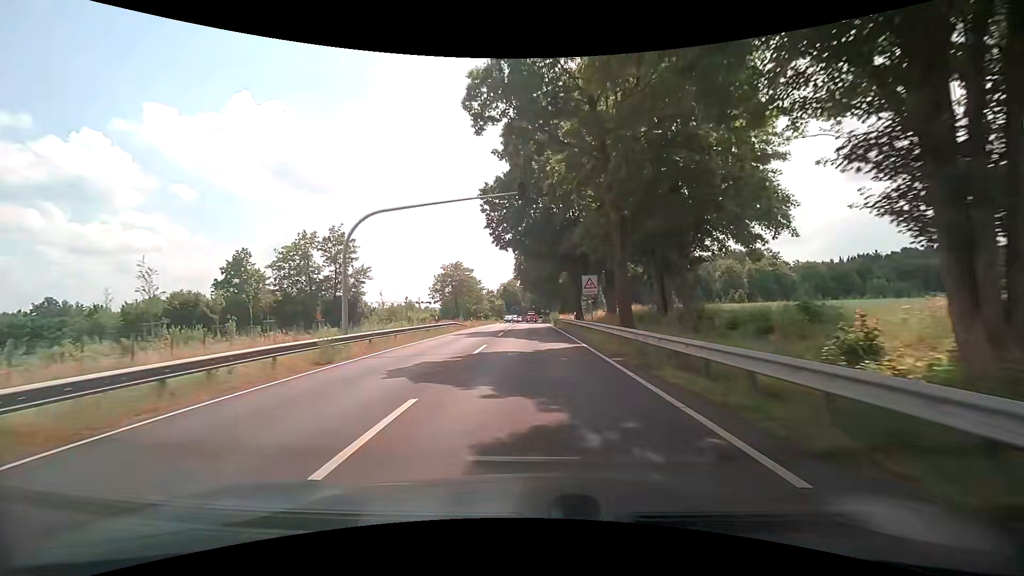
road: primary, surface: asphalt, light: Day
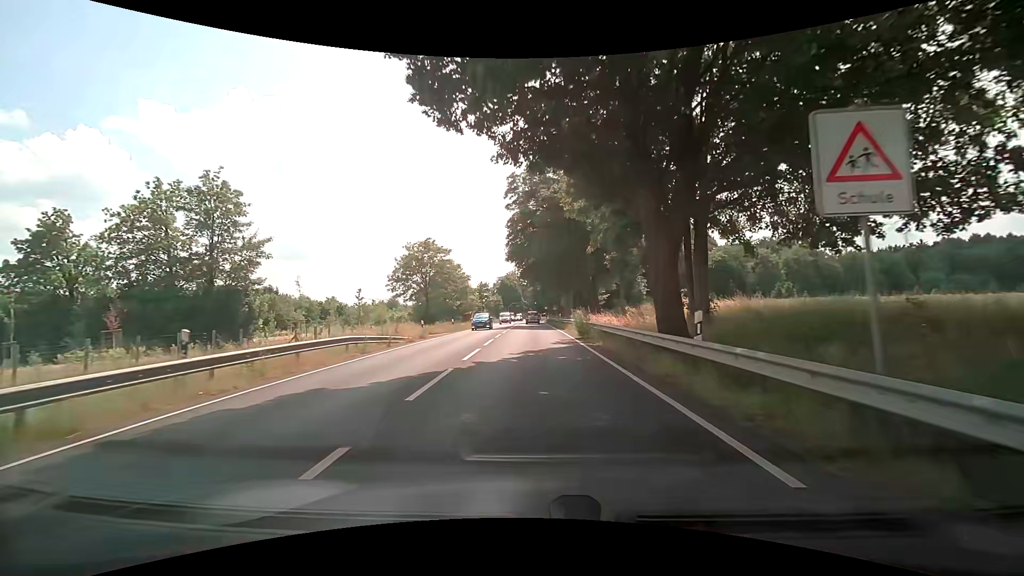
(-0.1, +26.2) m; 0°
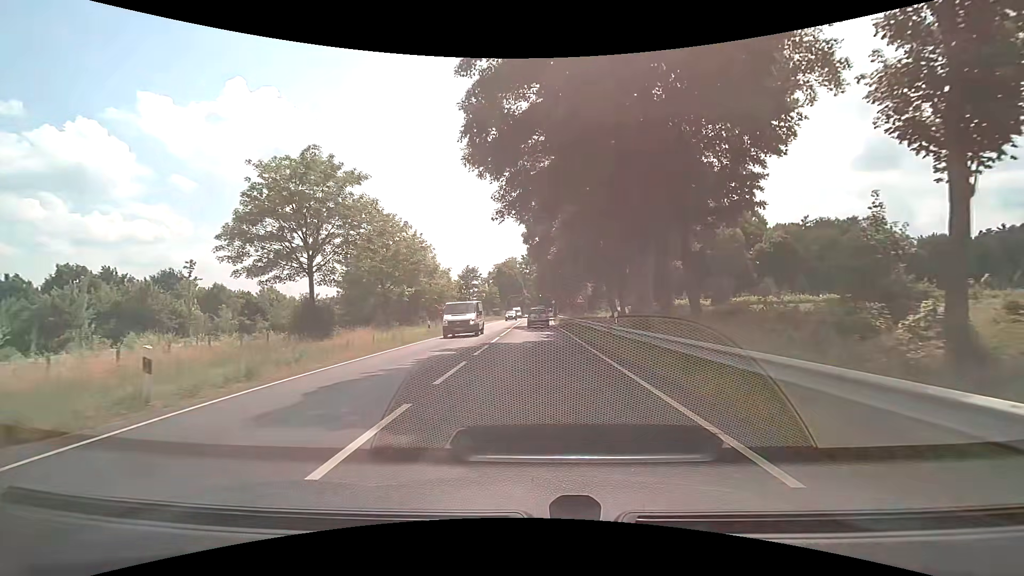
(-0.2, +33.7) m; 0°
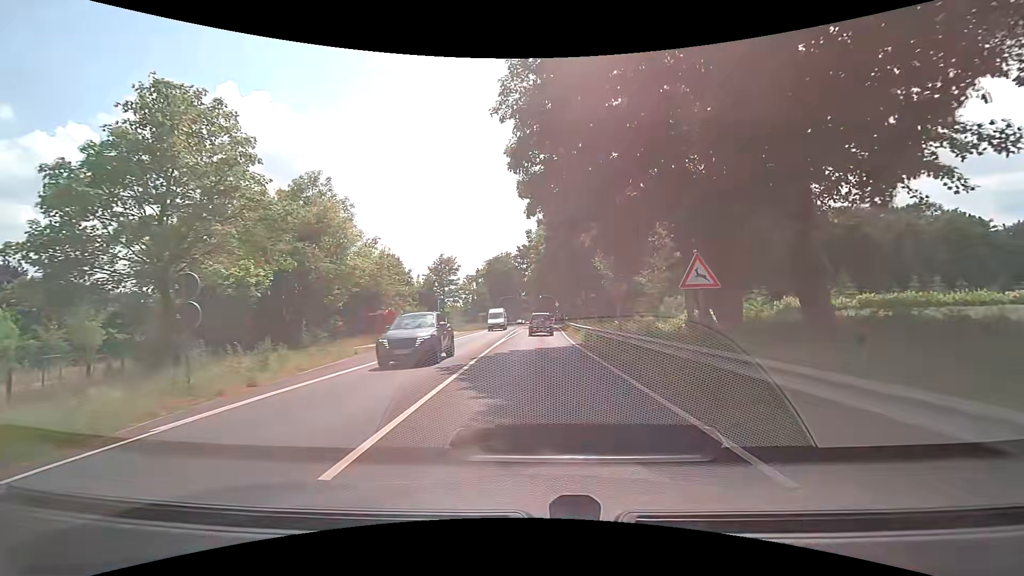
(0.0, +27.0) m; +1°
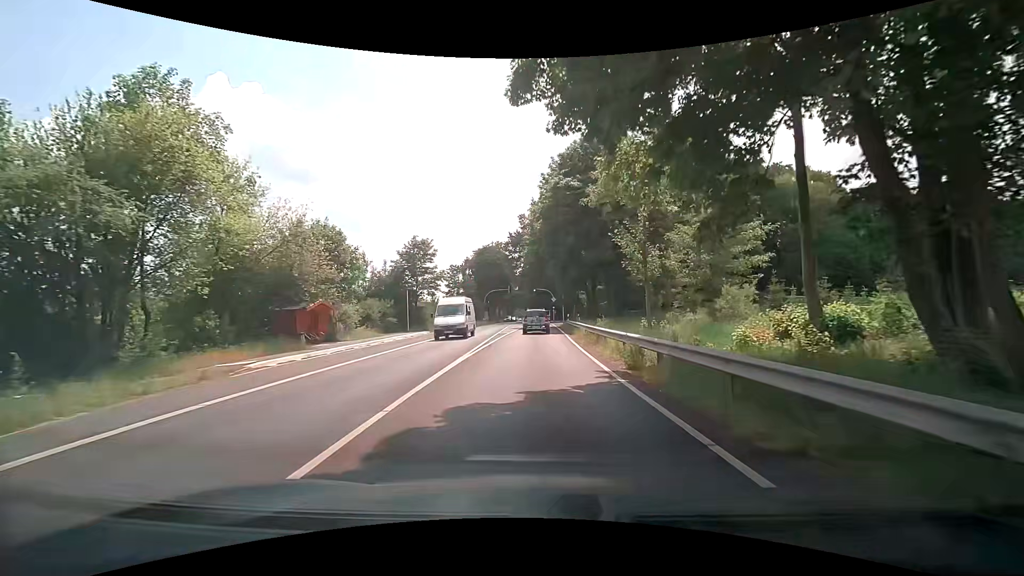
(0.0, +13.3) m; 0°
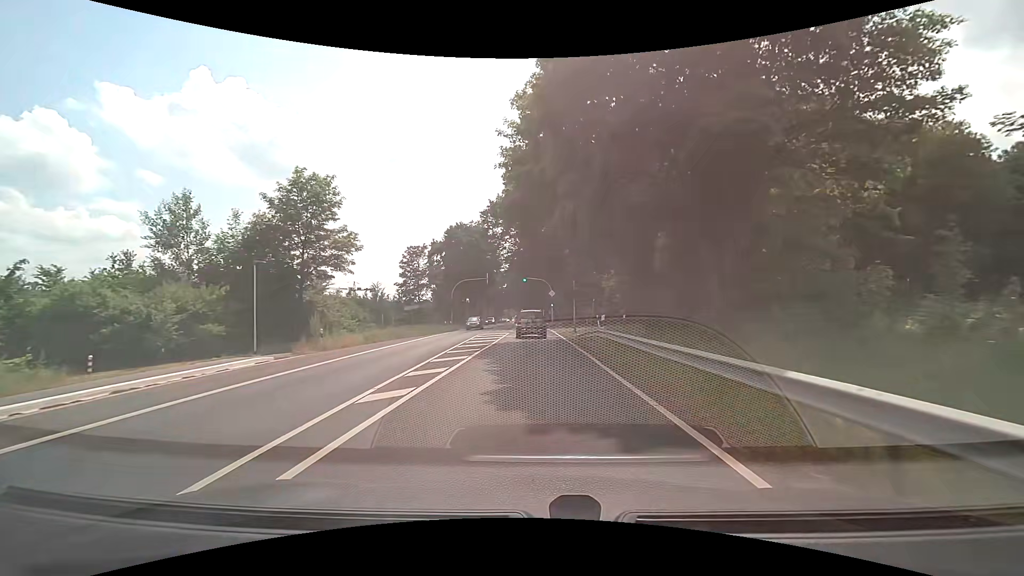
(+0.2, +27.7) m; +1°
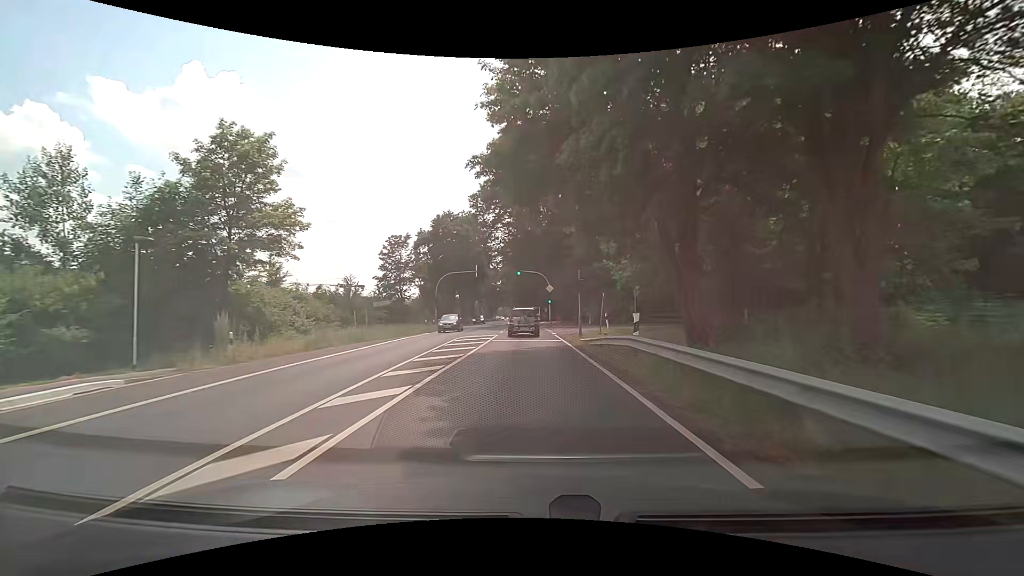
(+0.1, +7.2) m; +1°
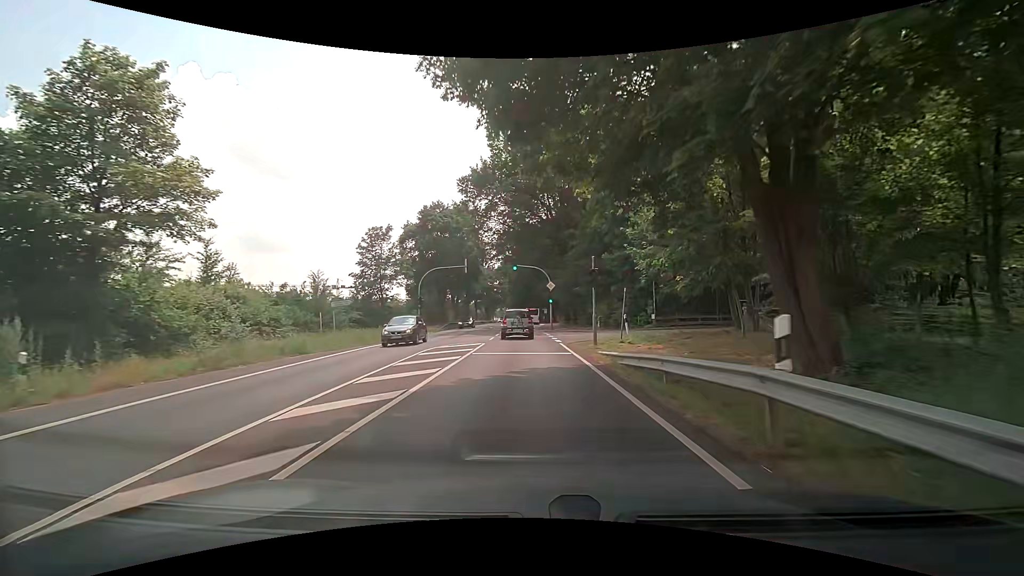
(0.0, +7.4) m; 0°
(0, +10) (0, +20) (-1, +30) (-1, +40) (-2, +50) (-2, +60) (-2, +70) (-3, +80) (-4, +90) (-4, +100) m
